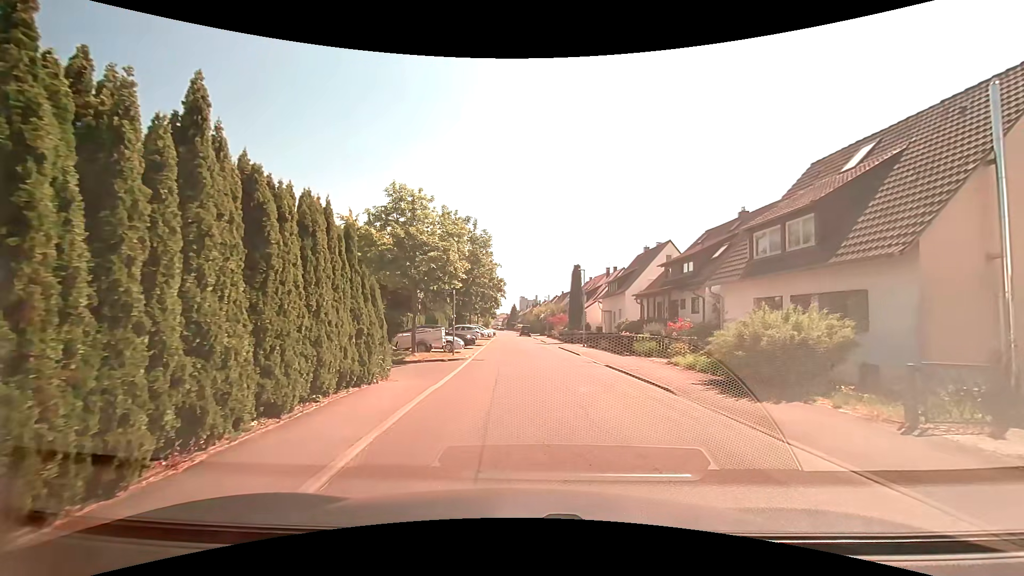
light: Day
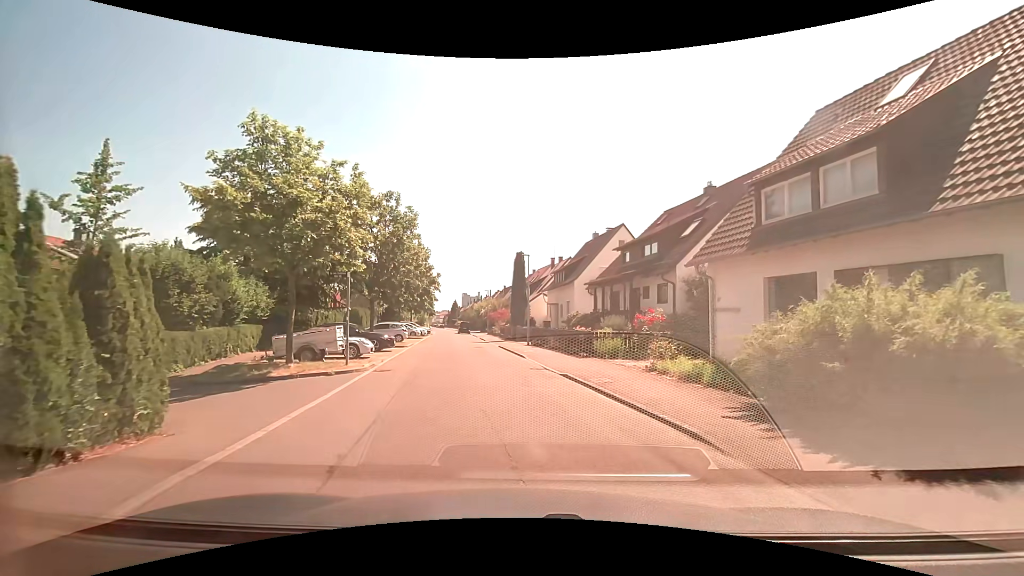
(+0.3, +6.2) m; +6°
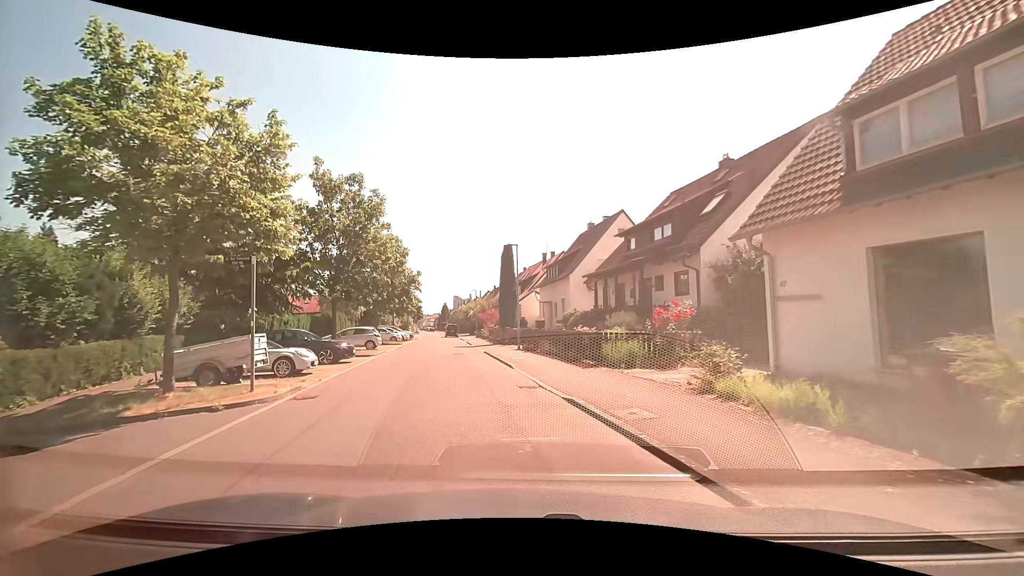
(+0.2, +4.8) m; +2°
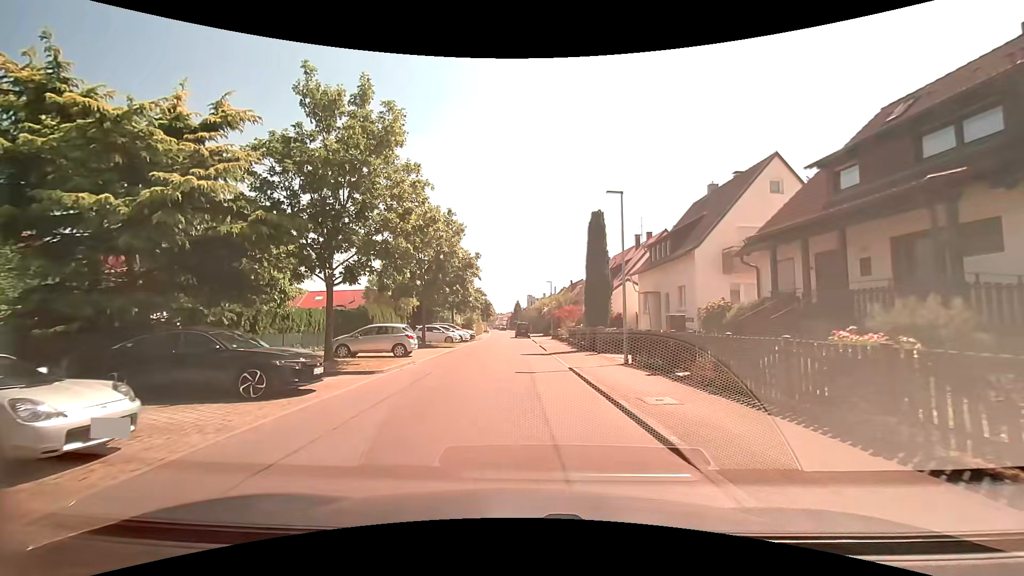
(-1.1, +11.1) m; -10°
(0, +10) (0, +20) (0, +30) (0, +40) (-1, +50) (-3, +60) (-2, +70) (+2, +79) (+11, +83) (+21, +84) m
